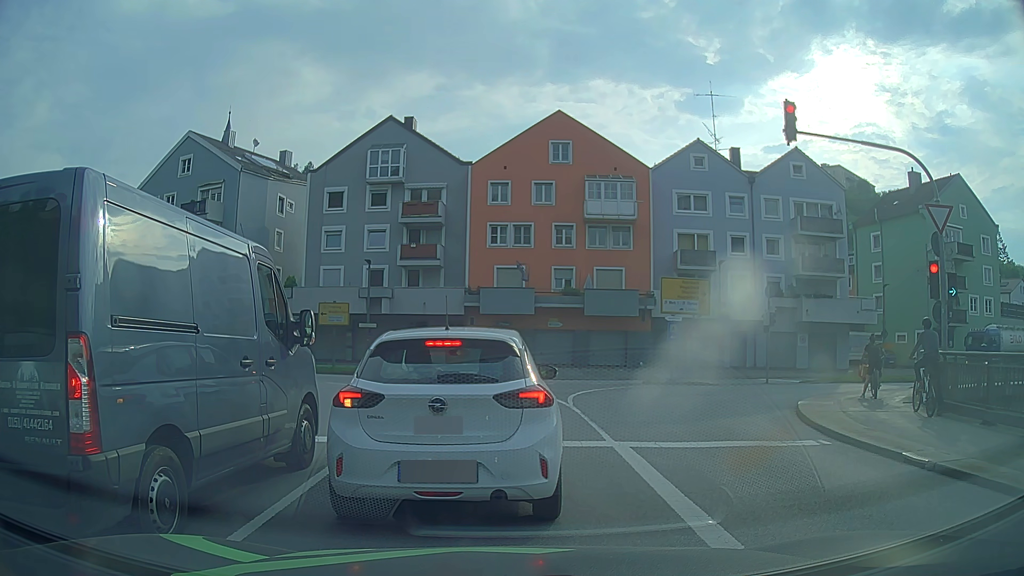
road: primary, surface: asphalt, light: Day
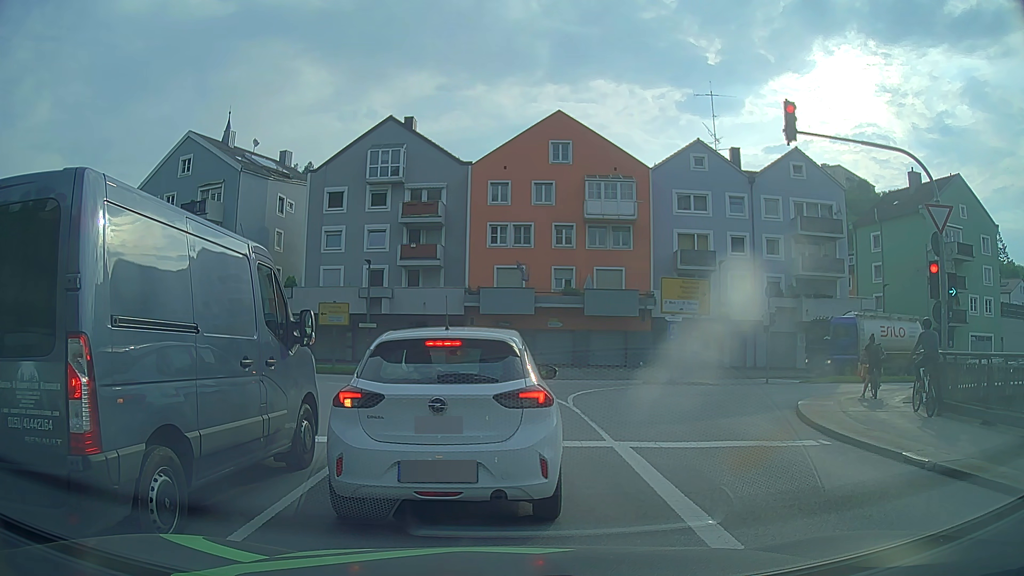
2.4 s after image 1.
(0.0, 0.0) m; 0°
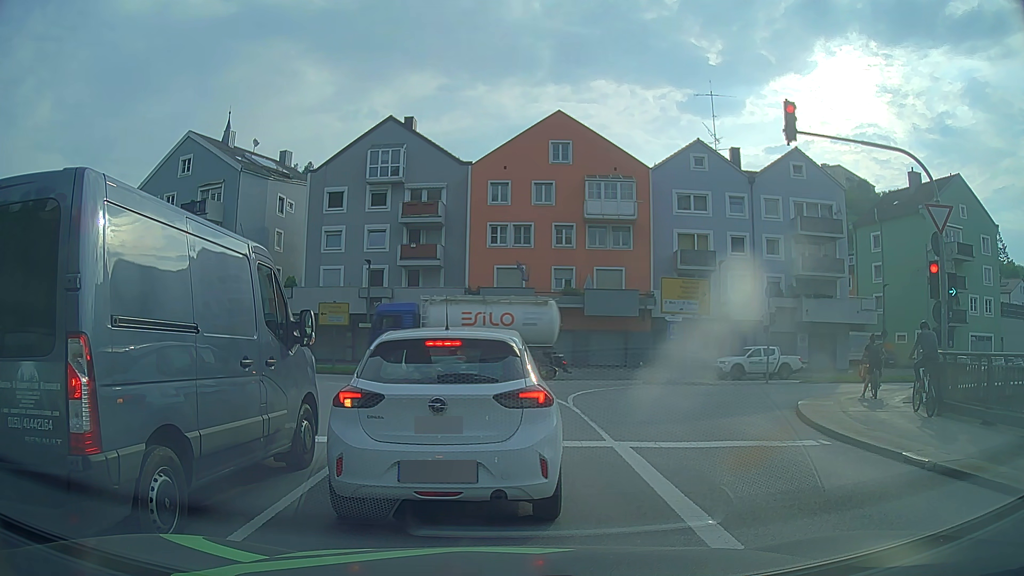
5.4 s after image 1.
(0.0, 0.0) m; 0°
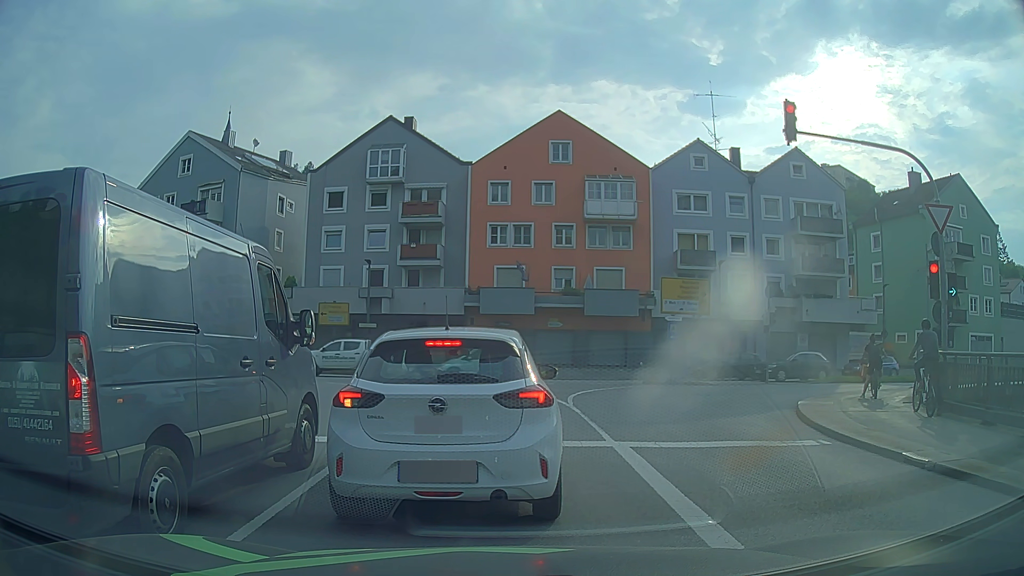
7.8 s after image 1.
(0.0, 0.0) m; 0°
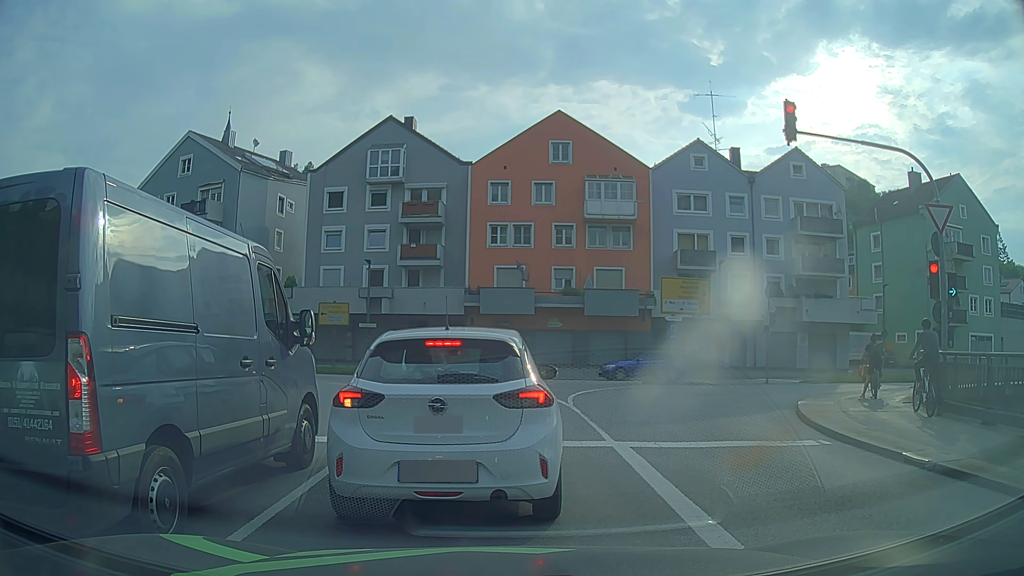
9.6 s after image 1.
(0.0, 0.0) m; 0°
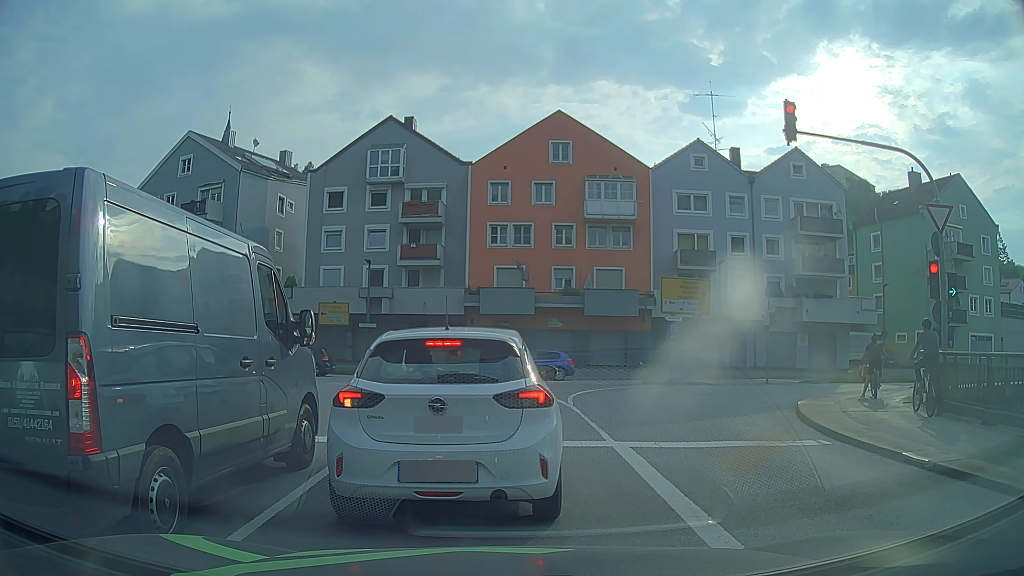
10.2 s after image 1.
(0.0, 0.0) m; 0°
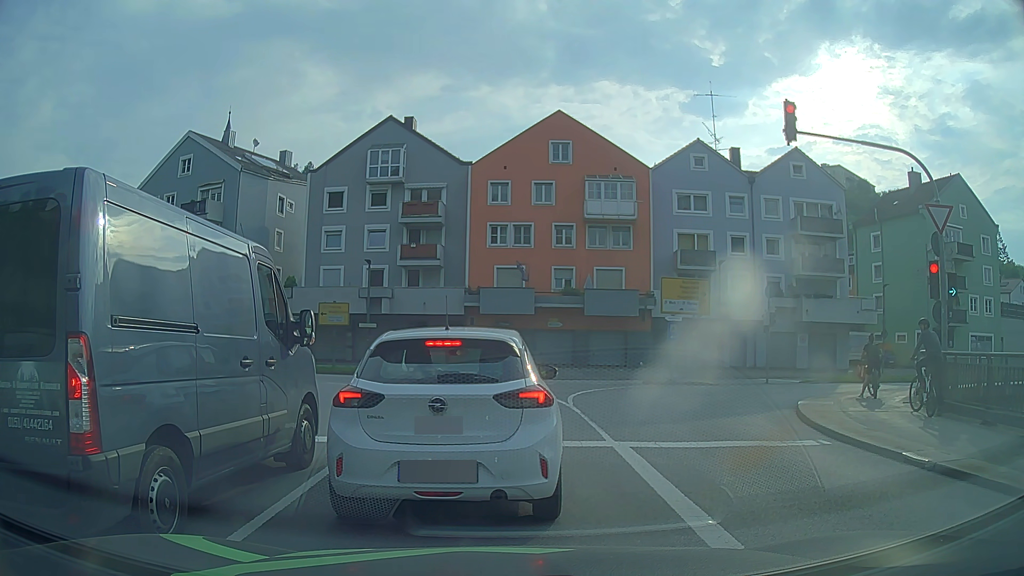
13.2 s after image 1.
(0.0, 0.0) m; 0°
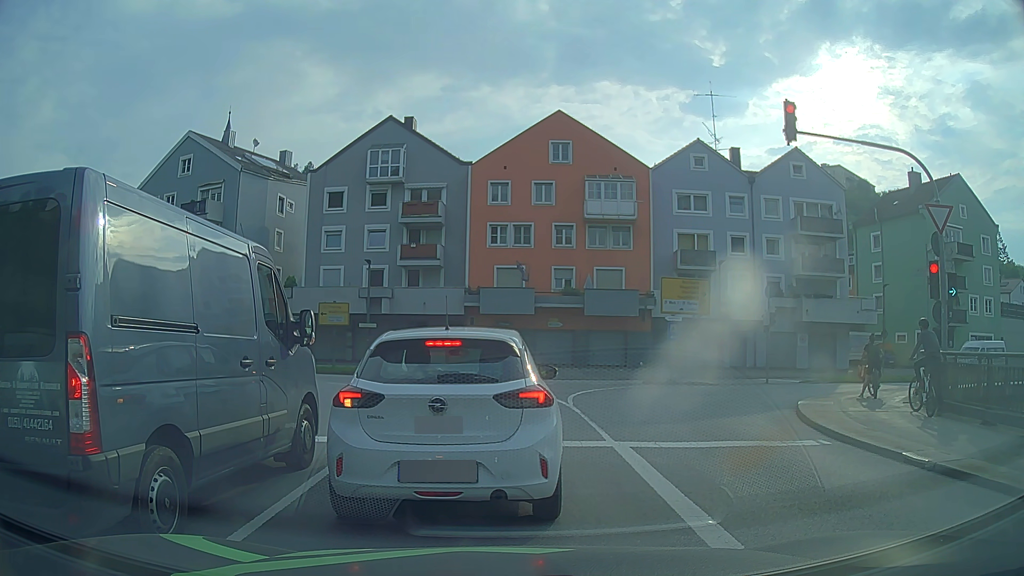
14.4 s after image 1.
(0.0, 0.0) m; 0°
